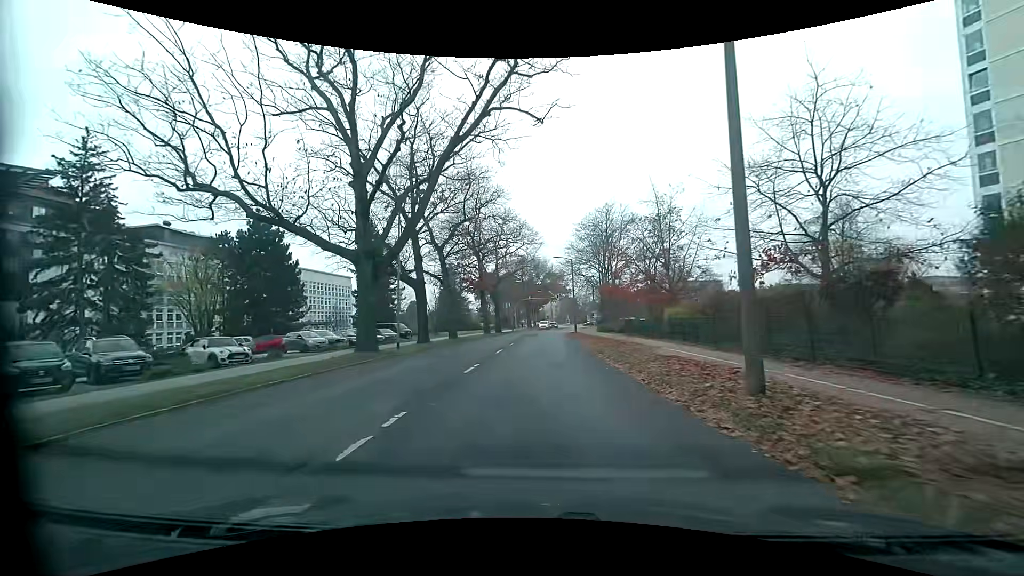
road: tertiary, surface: asphalt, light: Day
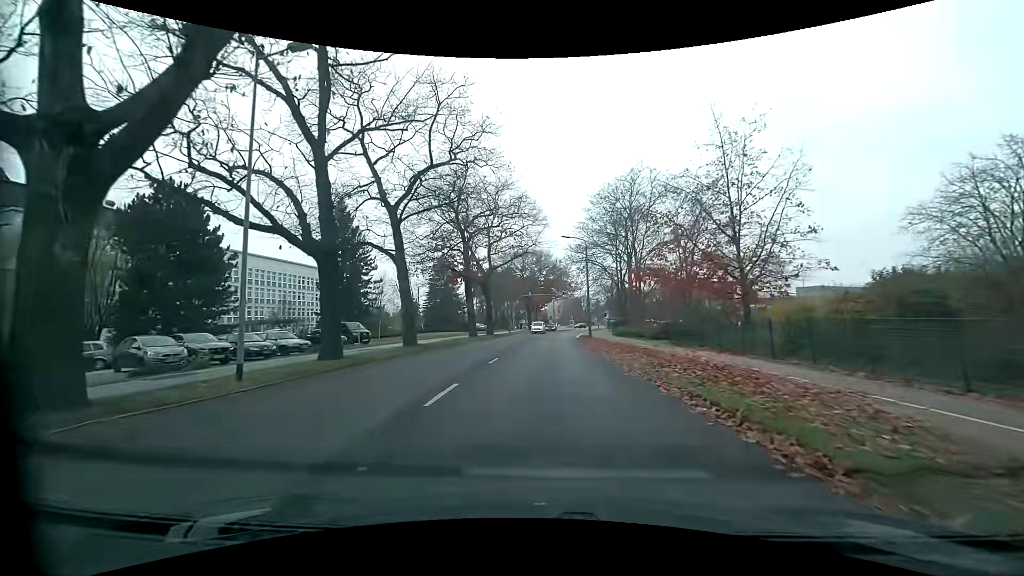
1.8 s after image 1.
(-0.1, +14.6) m; -1°
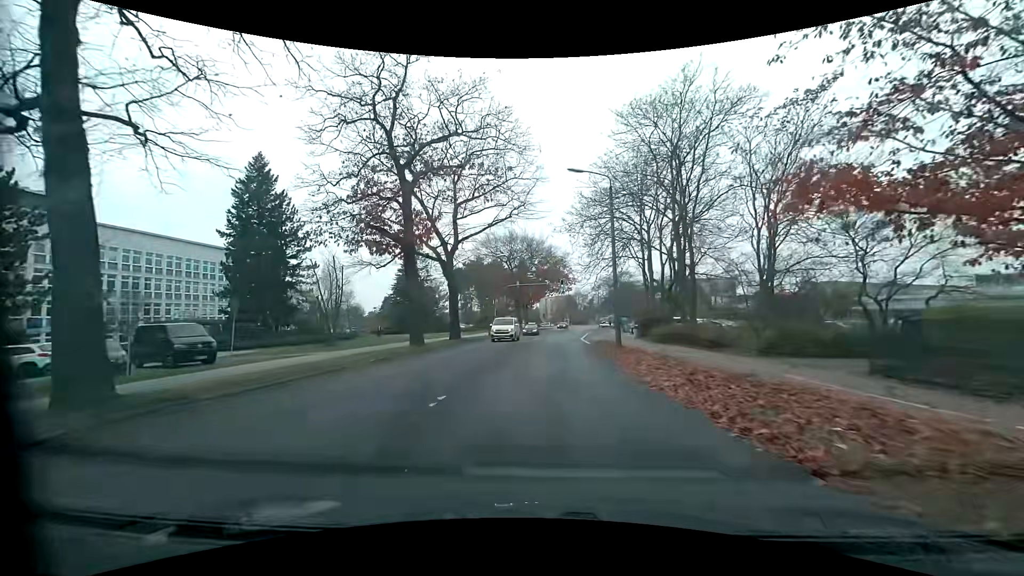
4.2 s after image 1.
(+0.2, +19.3) m; +1°
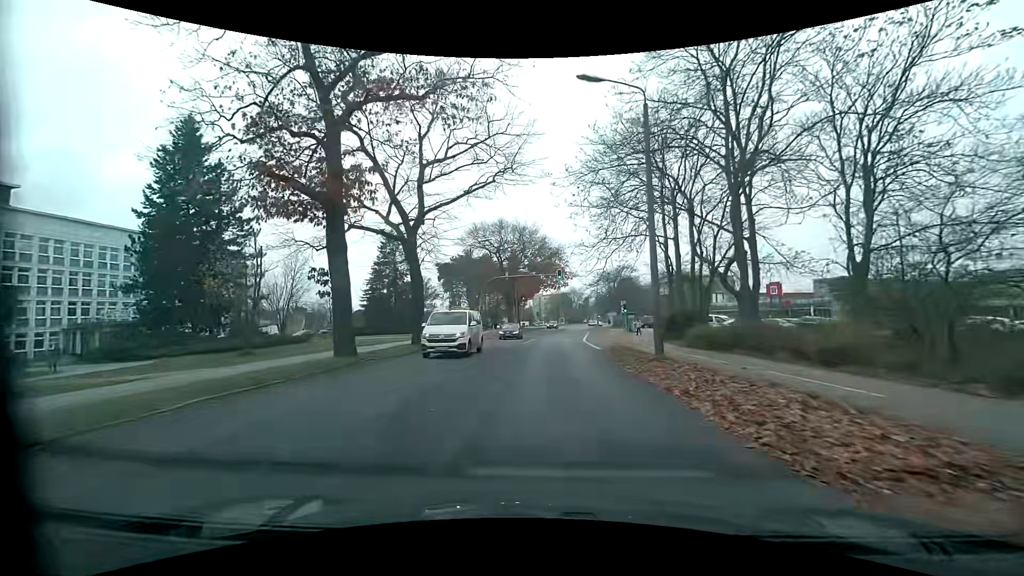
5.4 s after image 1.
(0.0, +9.6) m; 0°
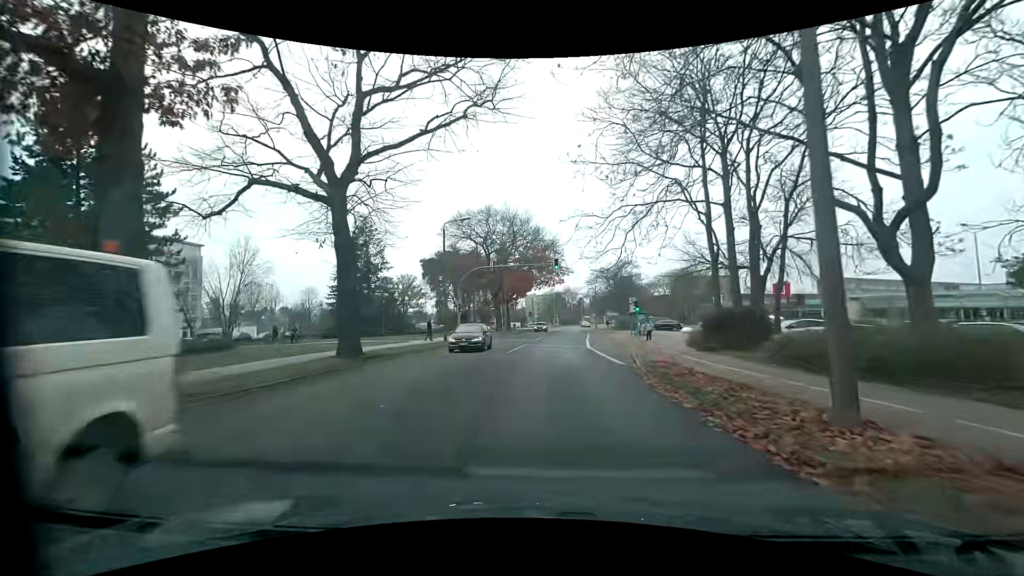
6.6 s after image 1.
(+0.1, +9.6) m; +1°
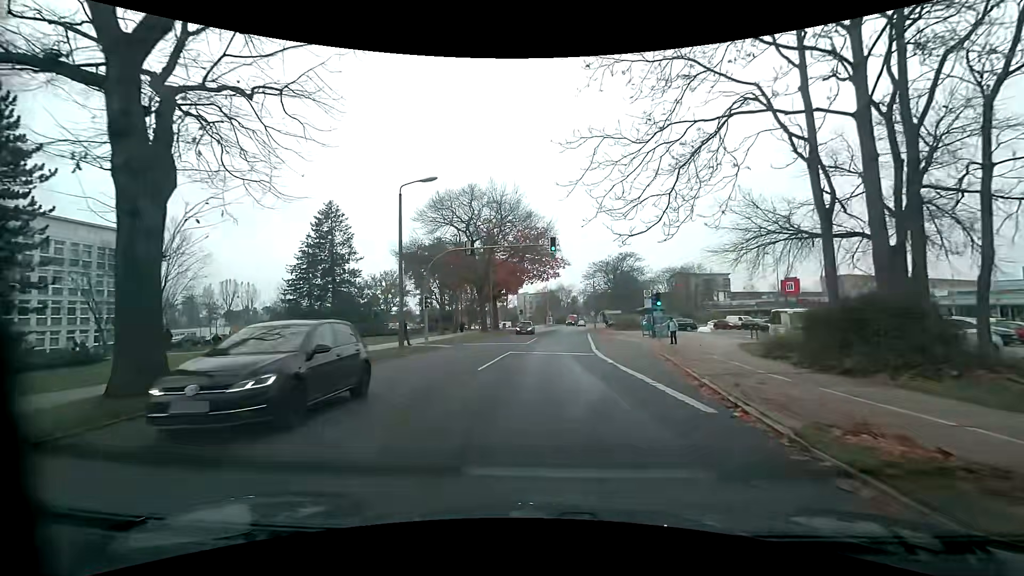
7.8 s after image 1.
(+0.2, +9.6) m; +1°
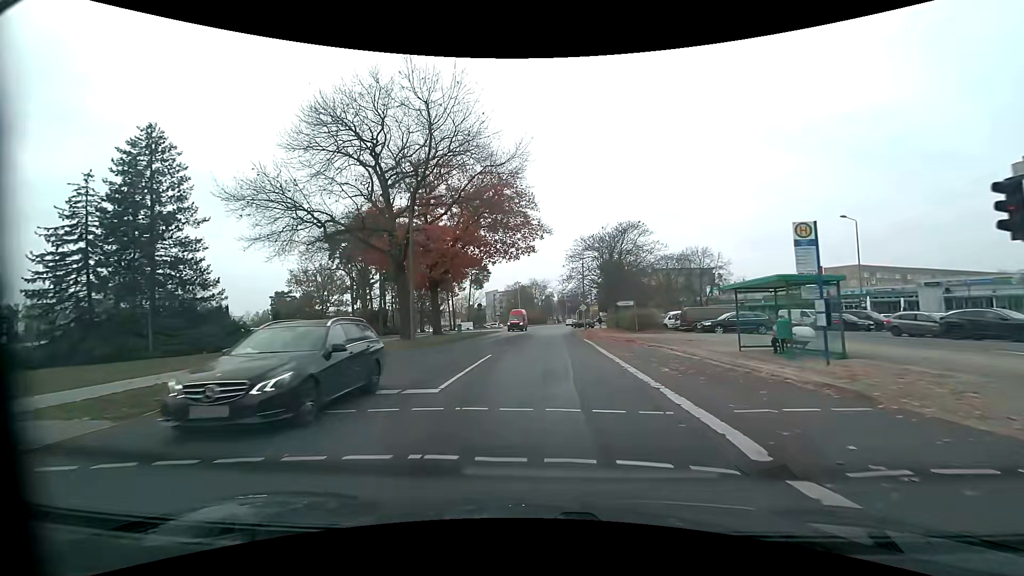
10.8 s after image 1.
(+0.6, +25.1) m; +3°
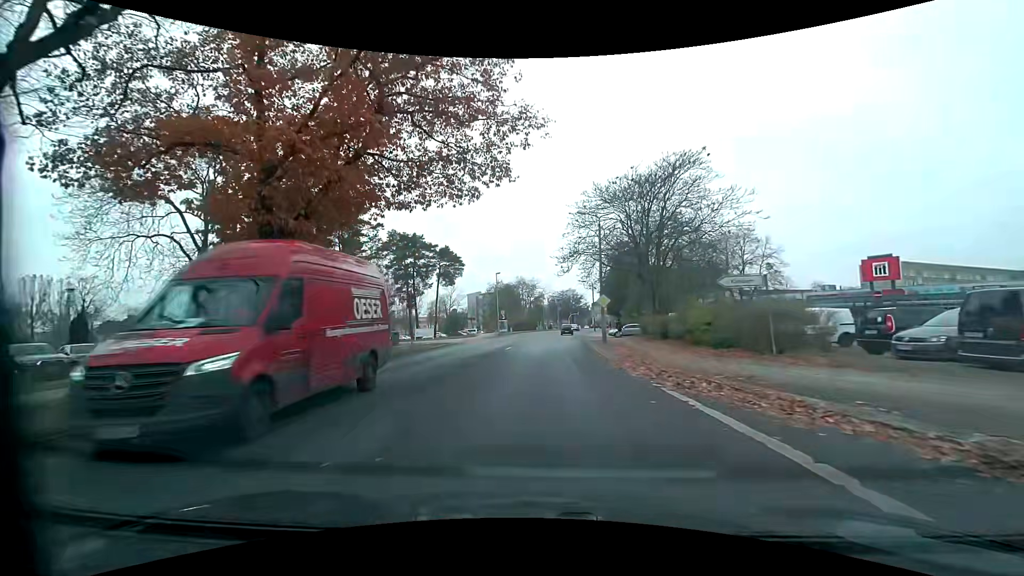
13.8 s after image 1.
(+0.7, +25.7) m; +2°
(0, +10) (0, +20) (0, +30) (0, +40) (+1, +50) (+2, +60) (+3, +70) (+4, +80) (+6, +90) (+8, +99) m
